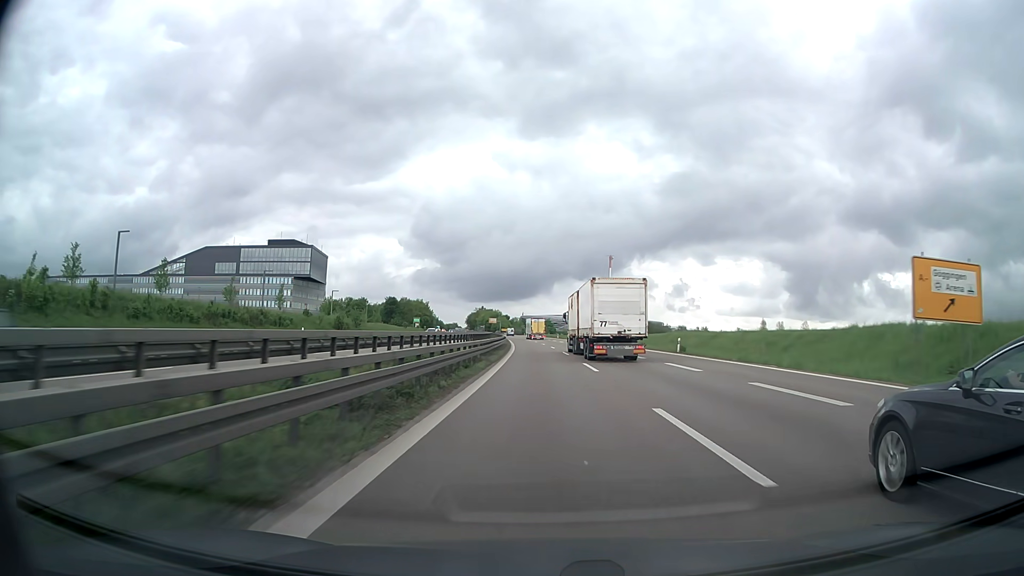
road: trunk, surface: asphalt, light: Day
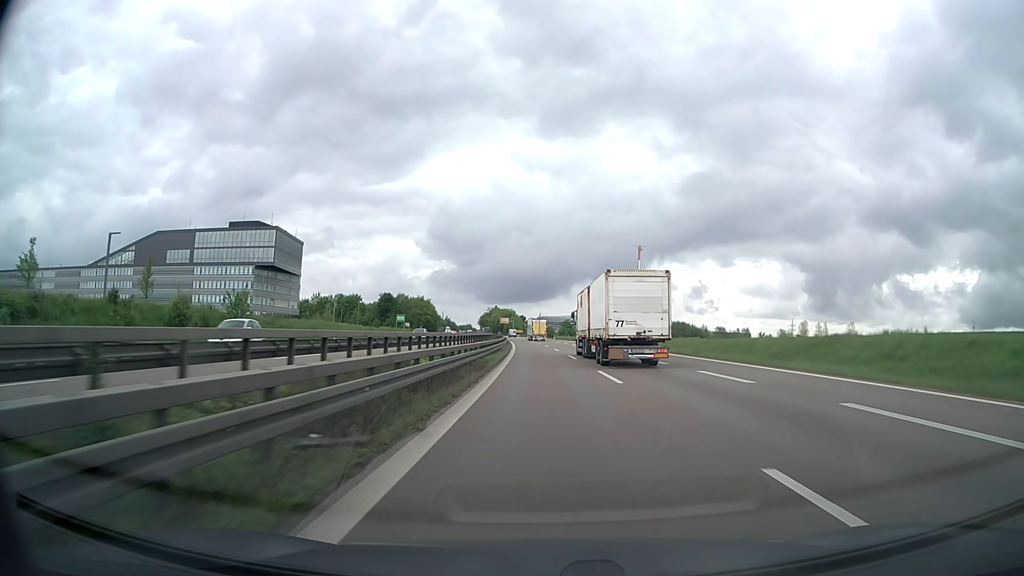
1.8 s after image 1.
(-0.6, +41.5) m; -2°
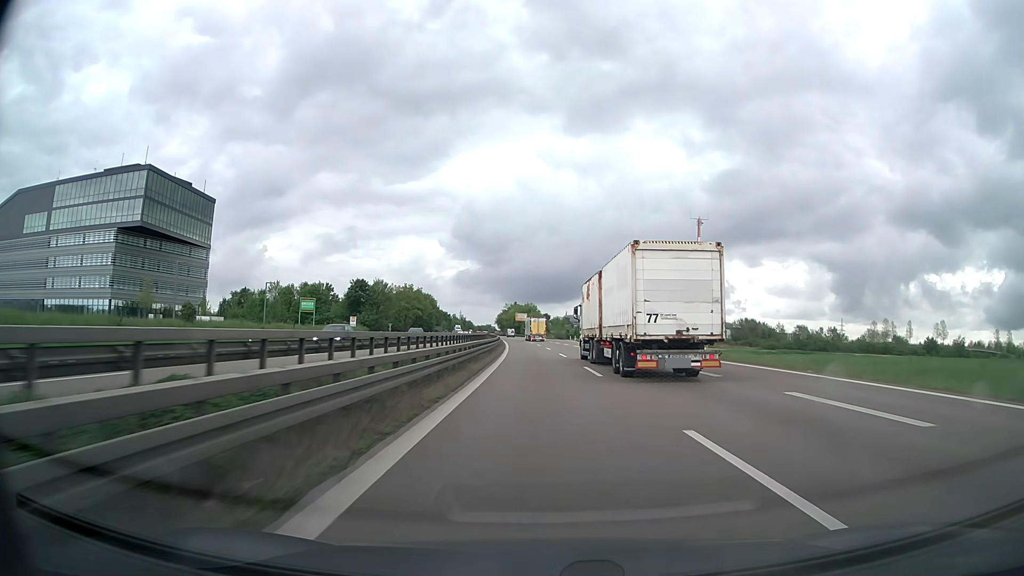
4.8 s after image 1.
(-1.2, +69.4) m; -2°
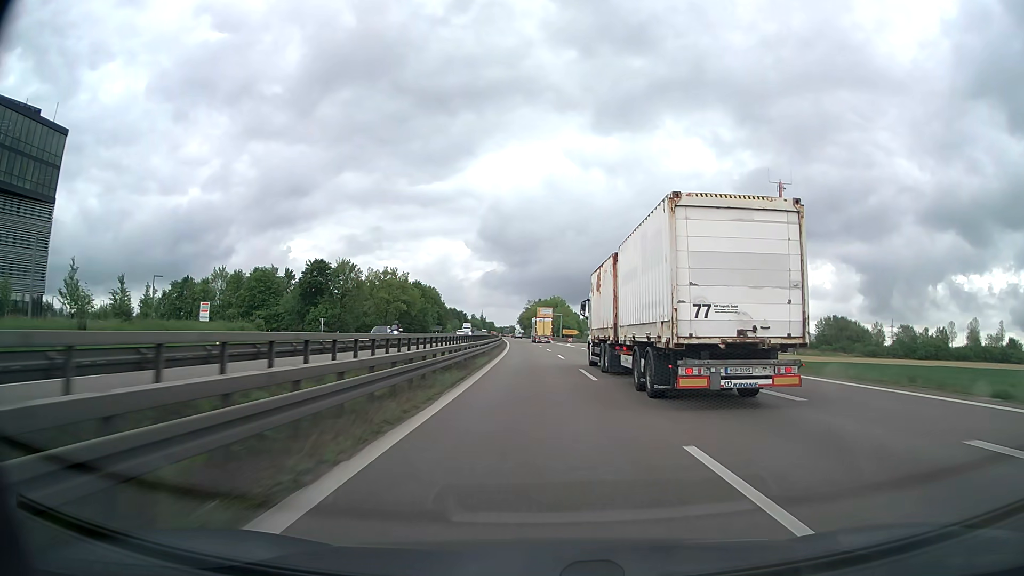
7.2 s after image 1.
(-1.0, +55.4) m; -2°
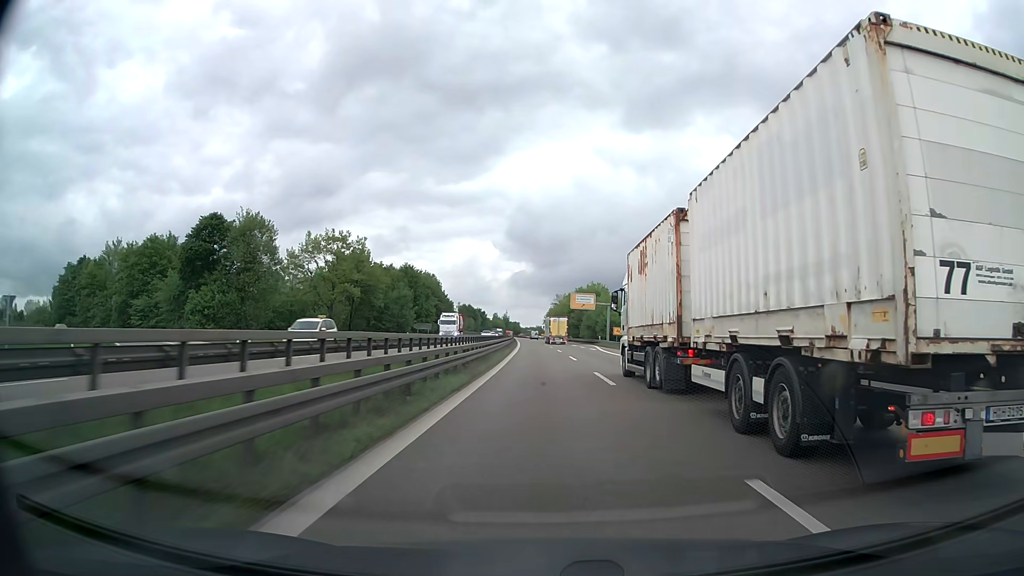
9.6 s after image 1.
(-1.3, +56.1) m; -3°
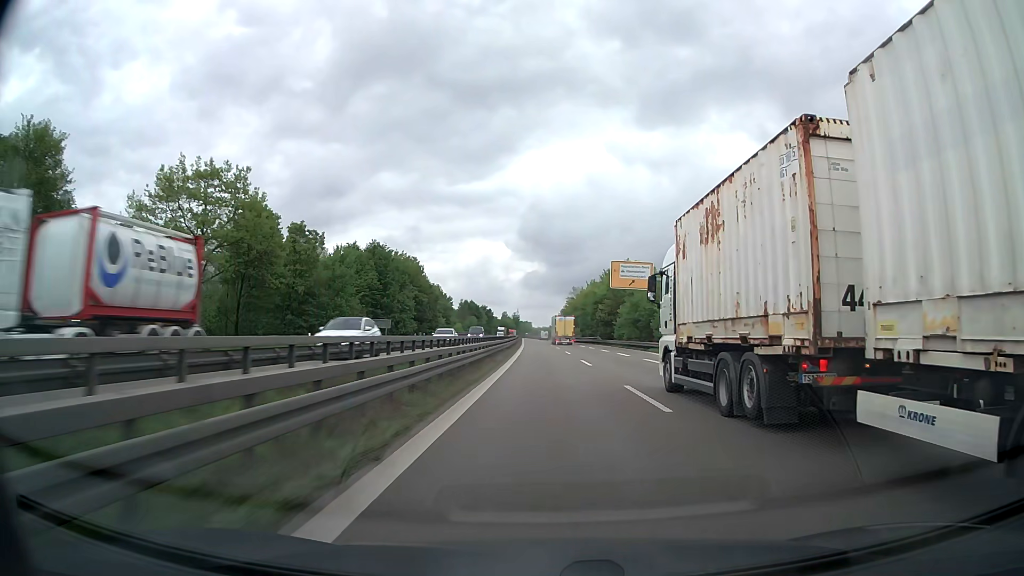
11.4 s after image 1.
(-0.4, +42.6) m; -1°
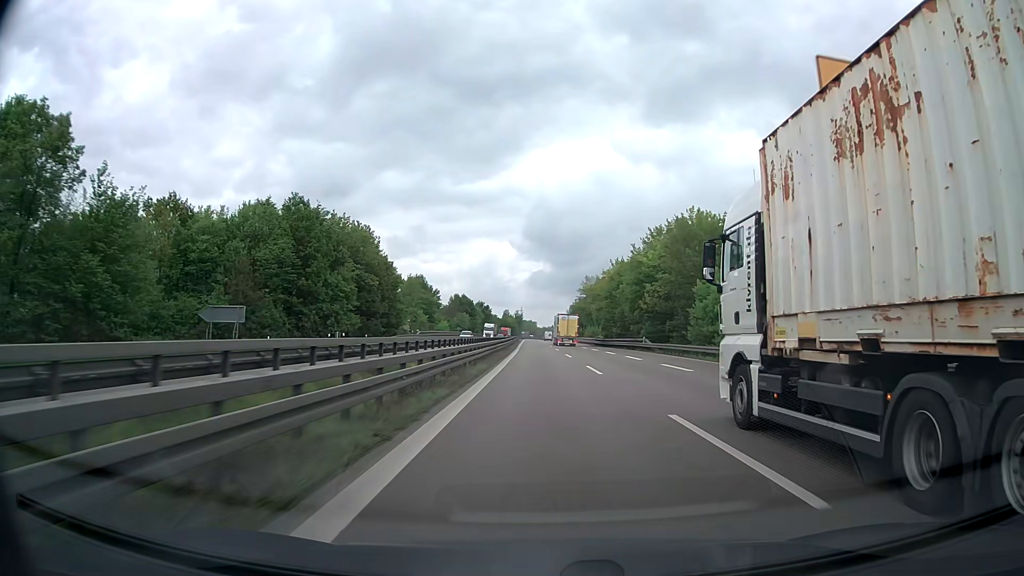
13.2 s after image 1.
(-0.2, +42.8) m; 0°
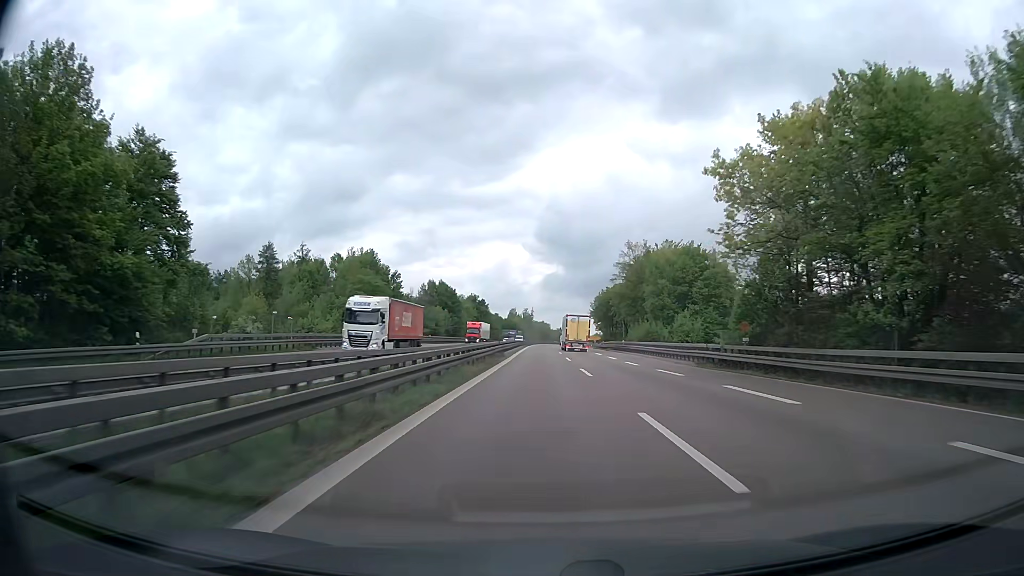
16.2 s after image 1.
(-0.6, +71.6) m; -1°
(0, +10) (0, +20) (0, +30) (0, +40) (0, +50) (0, +60) (-1, +70) (-1, +80) (-1, +90) (-1, +100) m
